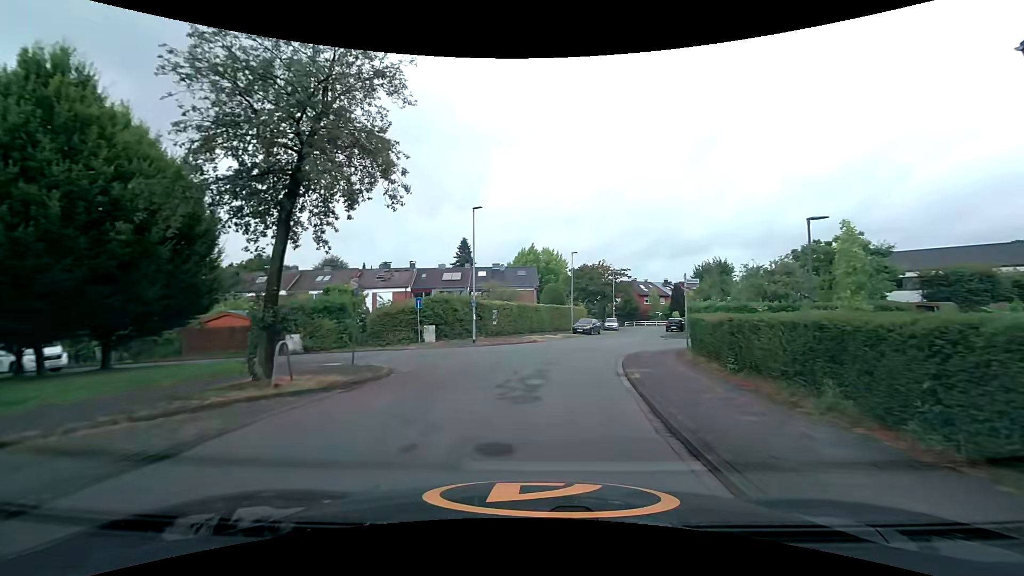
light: Day
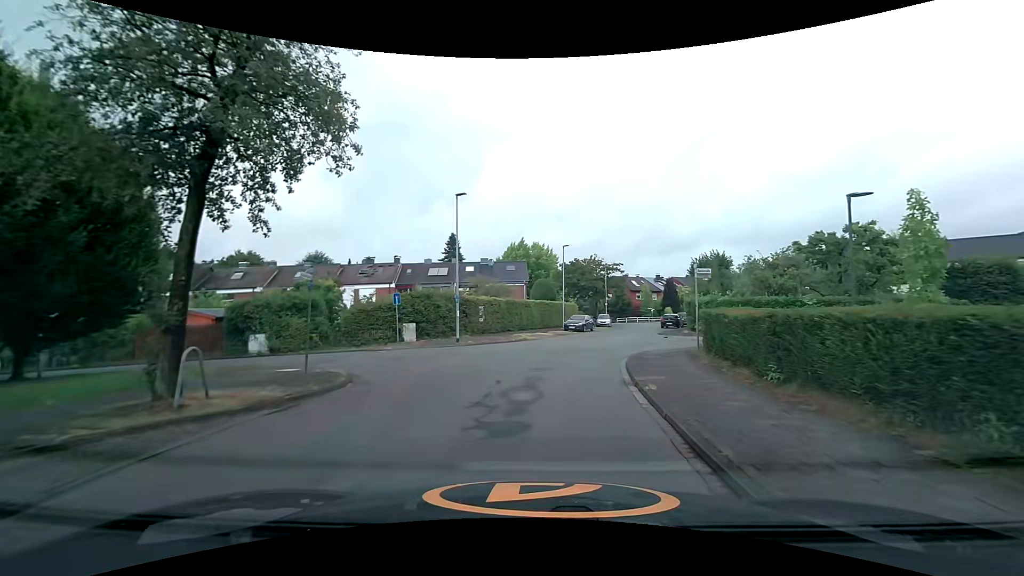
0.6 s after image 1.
(+0.1, +2.4) m; +2°
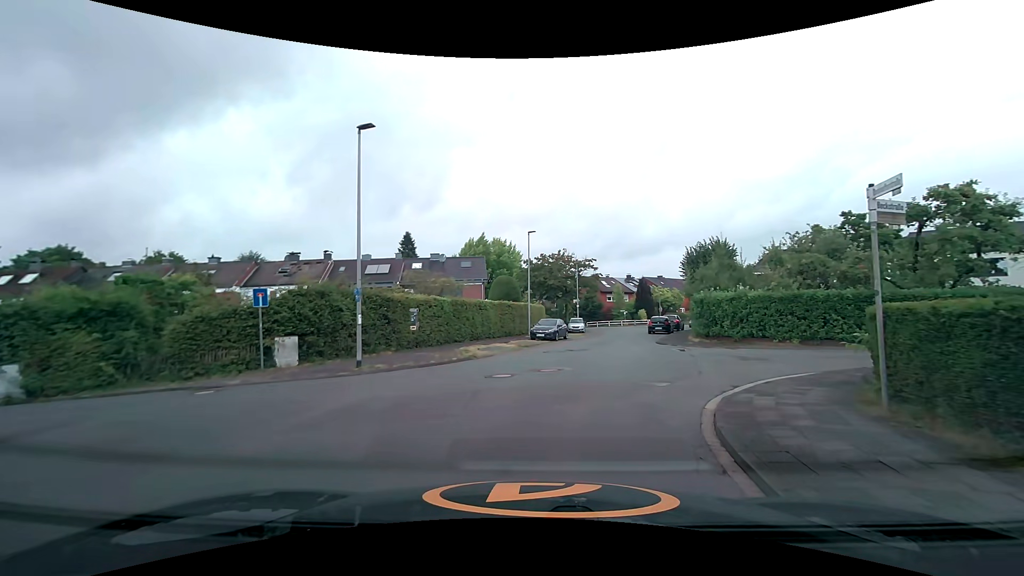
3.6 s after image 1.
(+0.4, +9.8) m; +4°
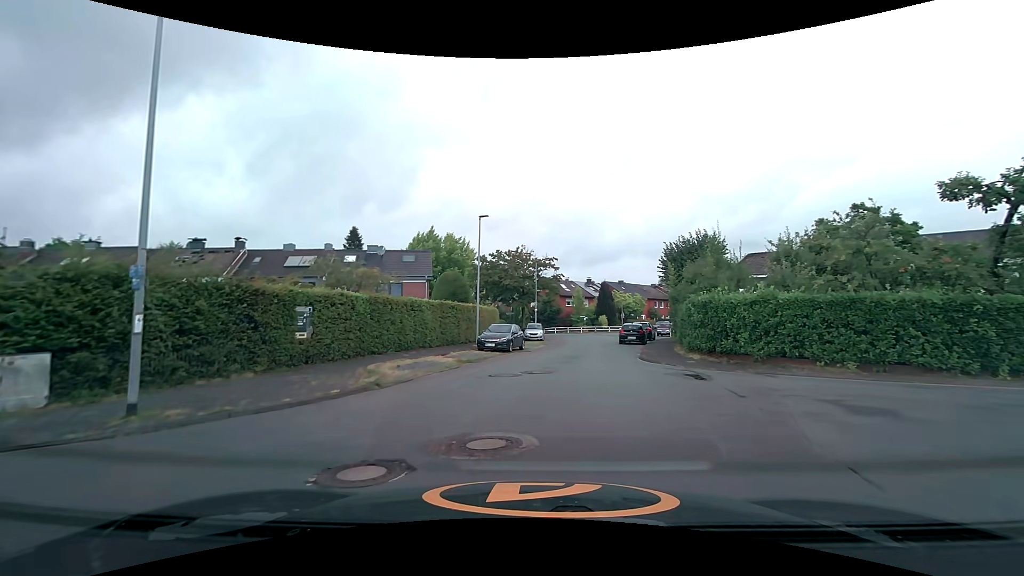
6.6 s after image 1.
(+0.2, +6.9) m; +3°
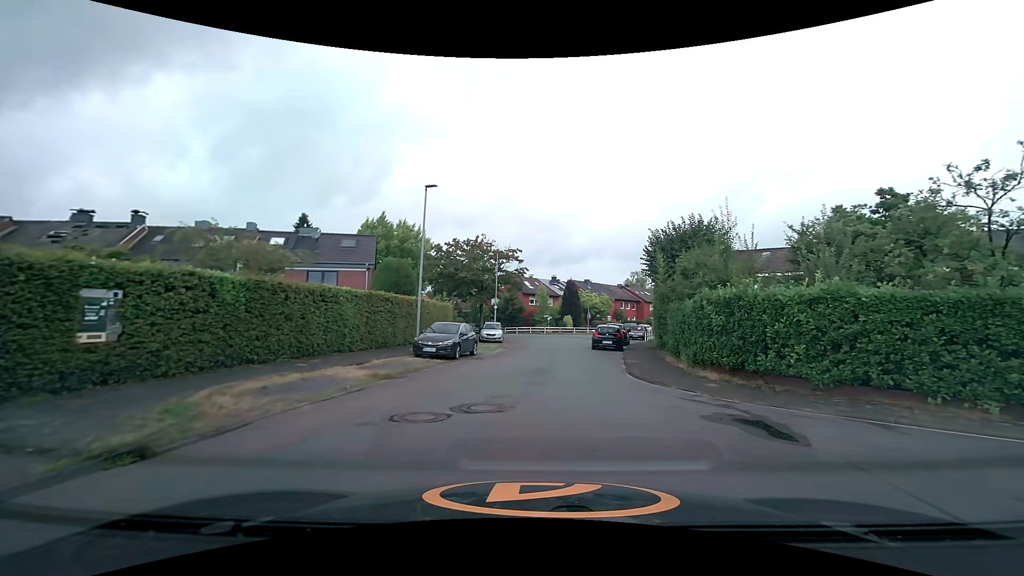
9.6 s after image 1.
(+0.3, +6.1) m; +5°
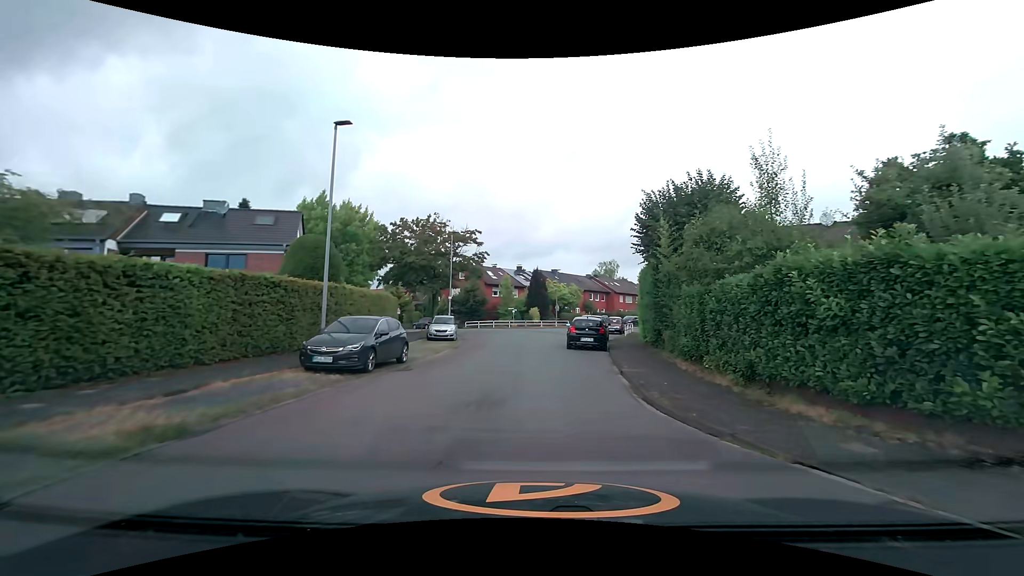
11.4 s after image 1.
(+0.3, +6.8) m; +5°
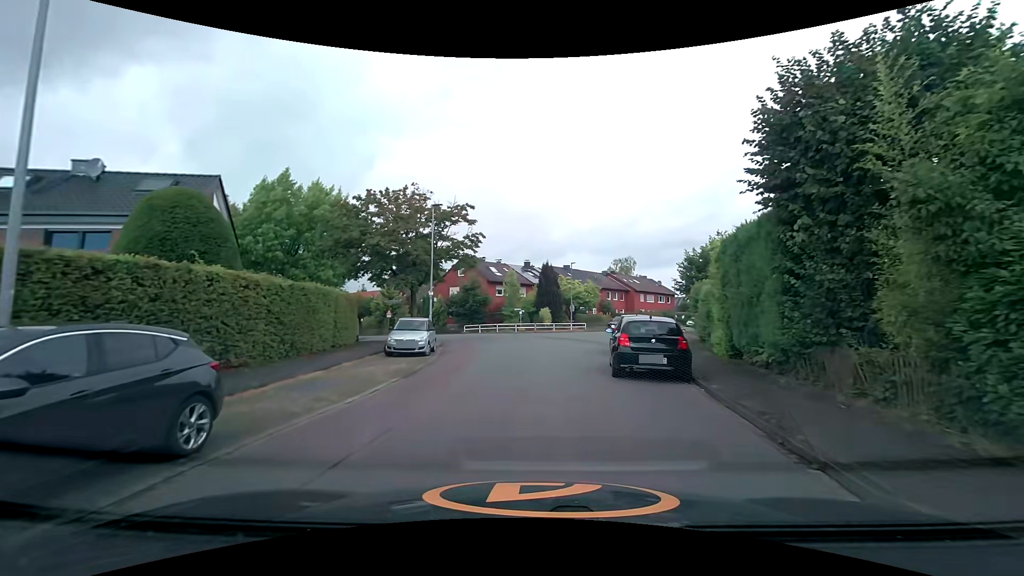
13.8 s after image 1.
(-0.2, +10.2) m; -3°
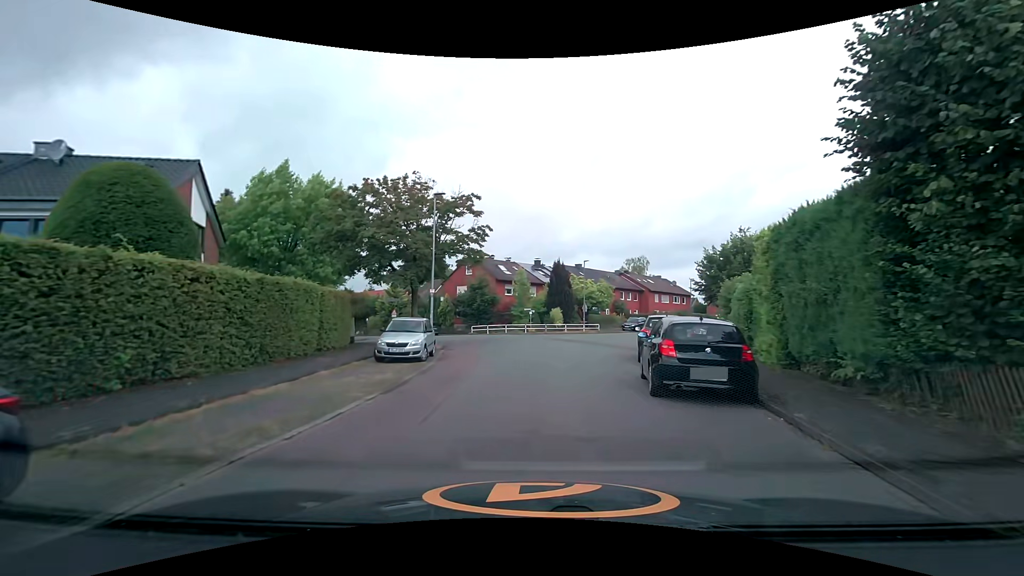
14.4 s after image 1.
(0.0, +2.6) m; 0°
(0, +10) (+1, +20) (+4, +30) (+7, +39) (+11, +48) (+15, +57) (+20, +66) (+26, +74) (+32, +82) (+38, +90) m
